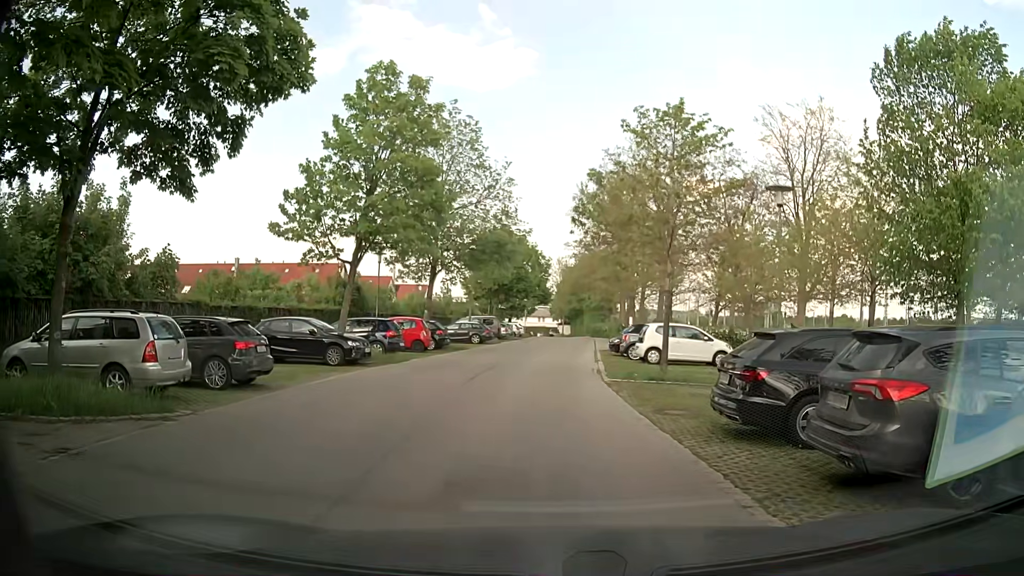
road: residential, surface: asphalt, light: Day
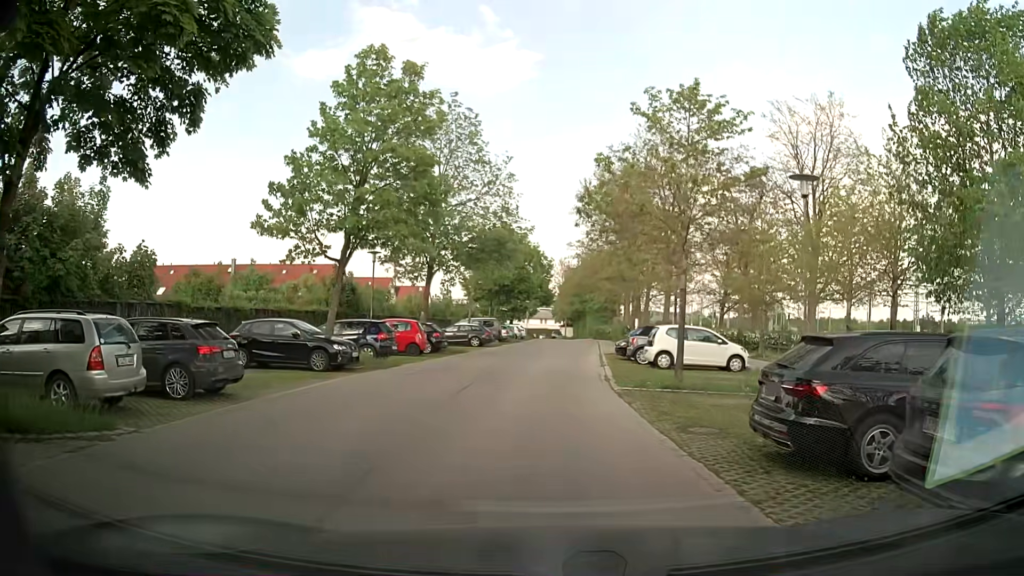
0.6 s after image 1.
(0.0, +1.8) m; -2°
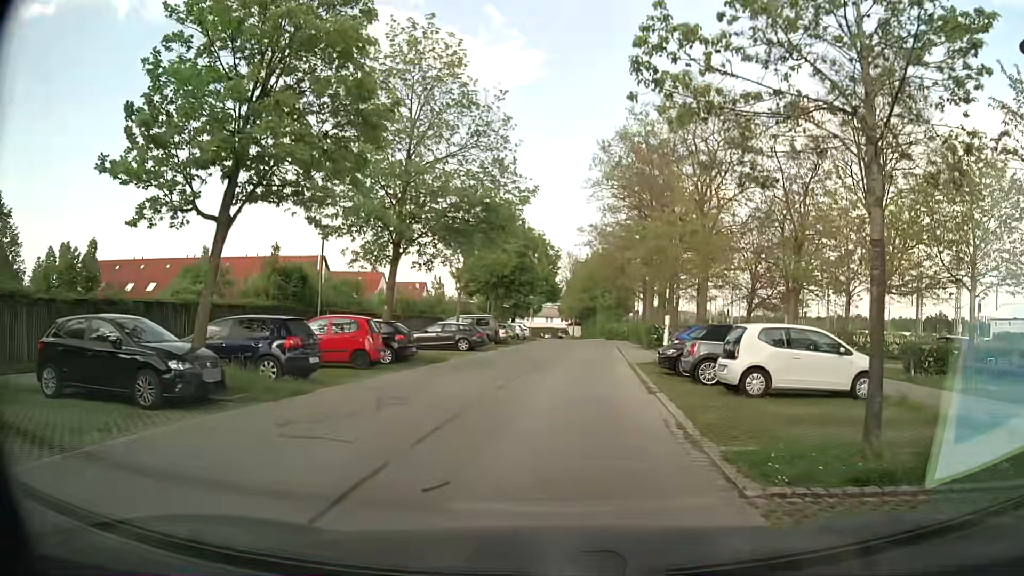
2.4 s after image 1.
(+0.2, +9.5) m; +1°
